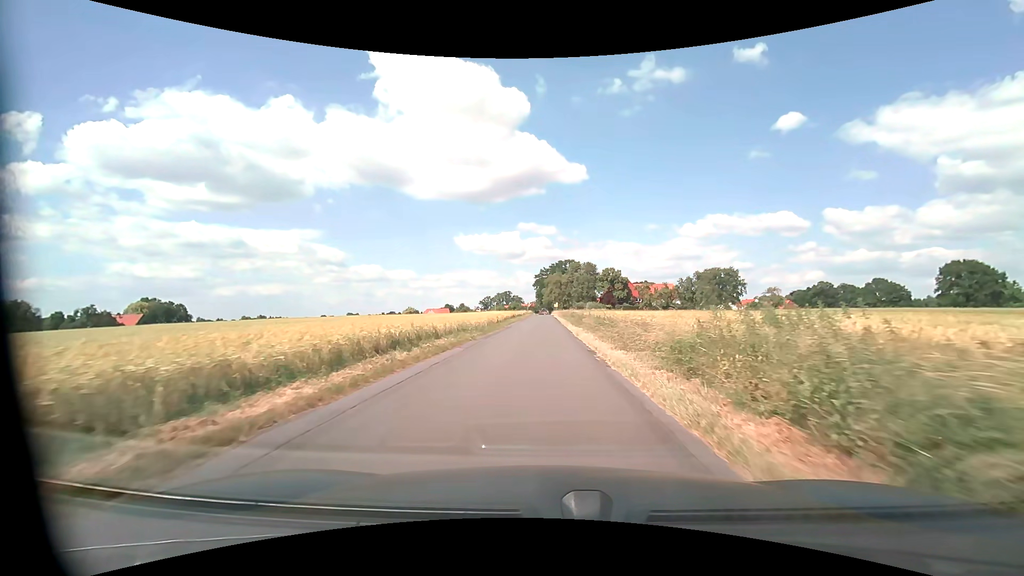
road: unclassified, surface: asphalt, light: Day
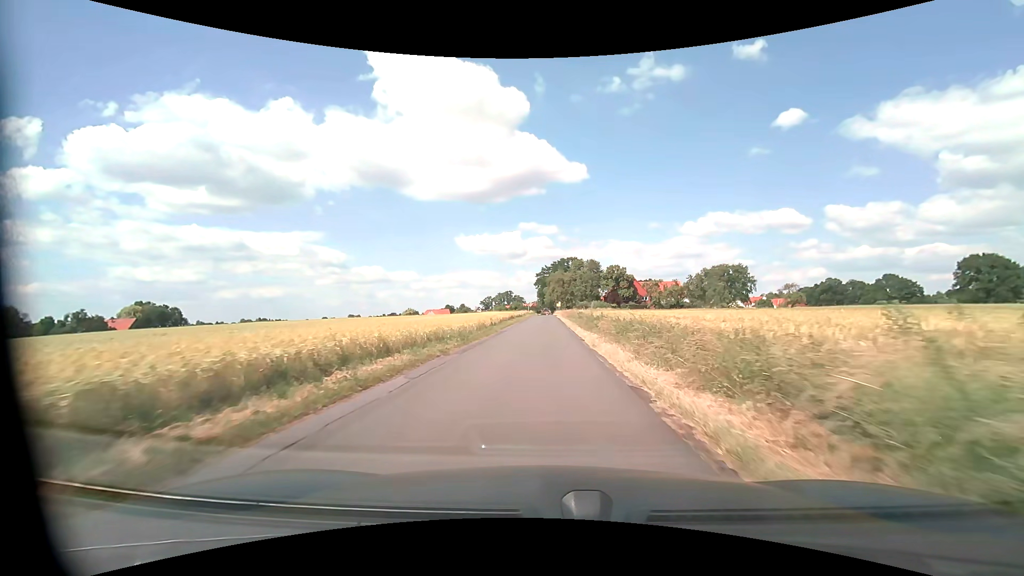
(0.0, +7.5) m; 0°
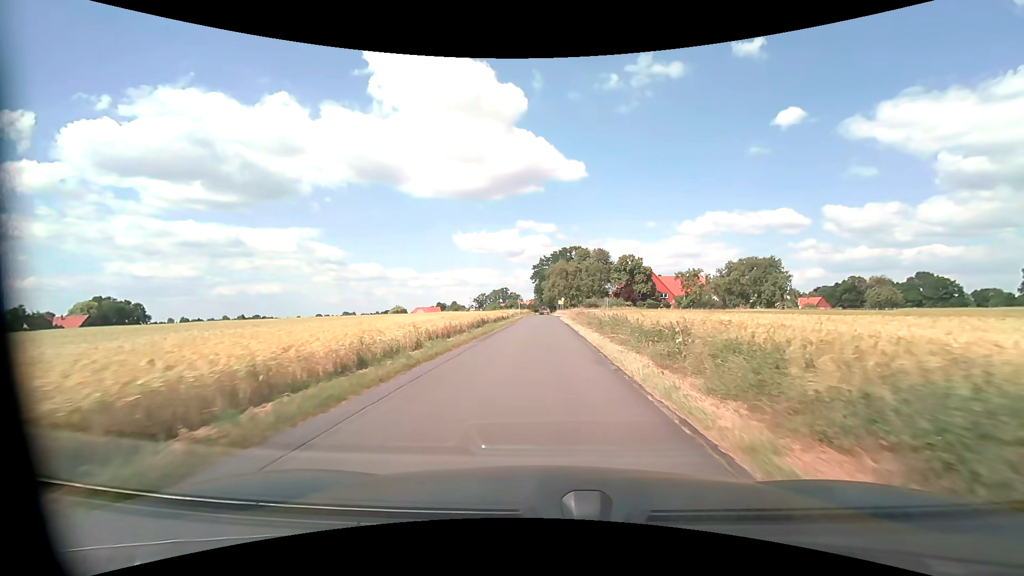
(0.0, +30.0) m; 0°
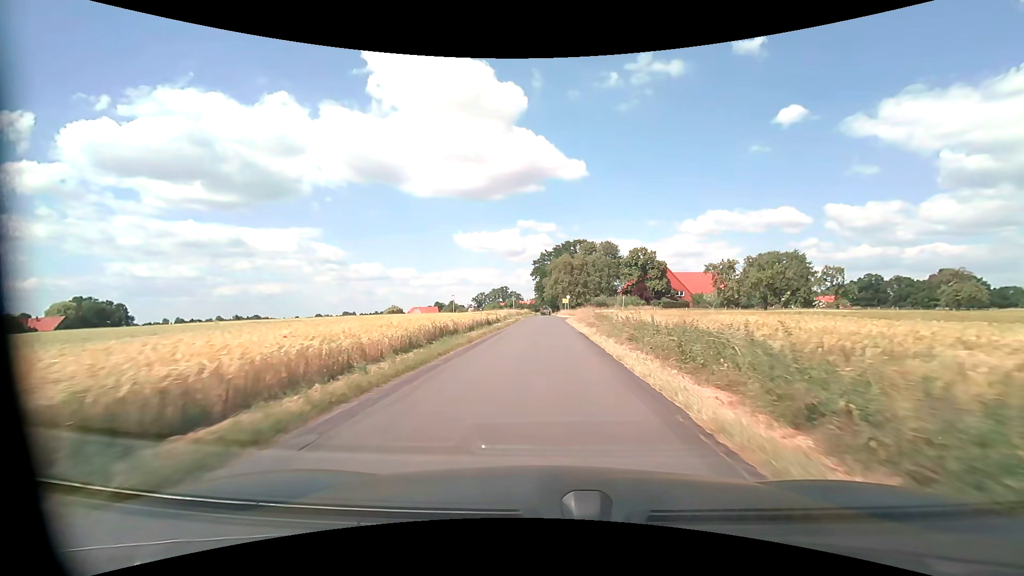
(0.0, +14.9) m; 0°
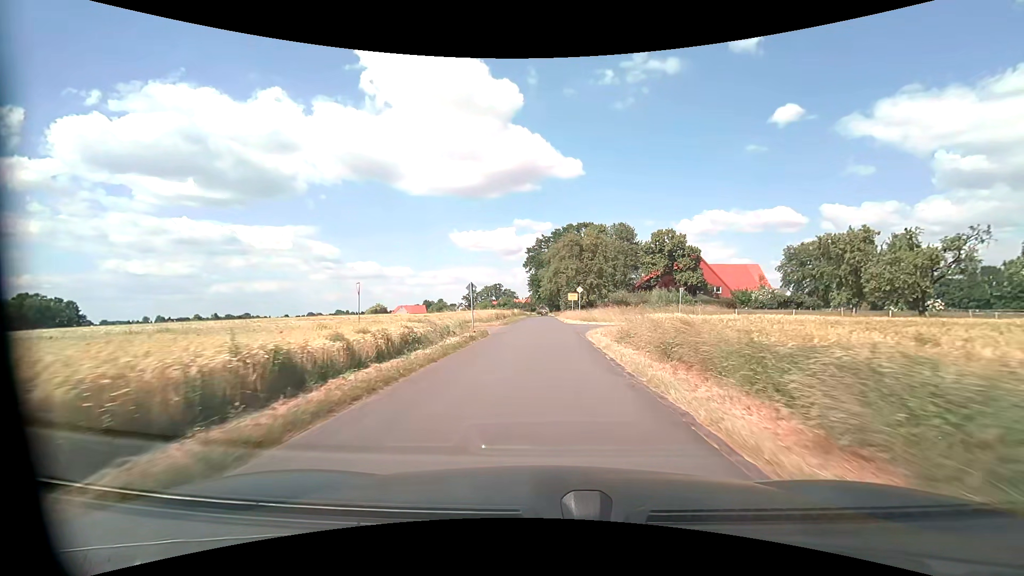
(+0.1, +28.9) m; 0°
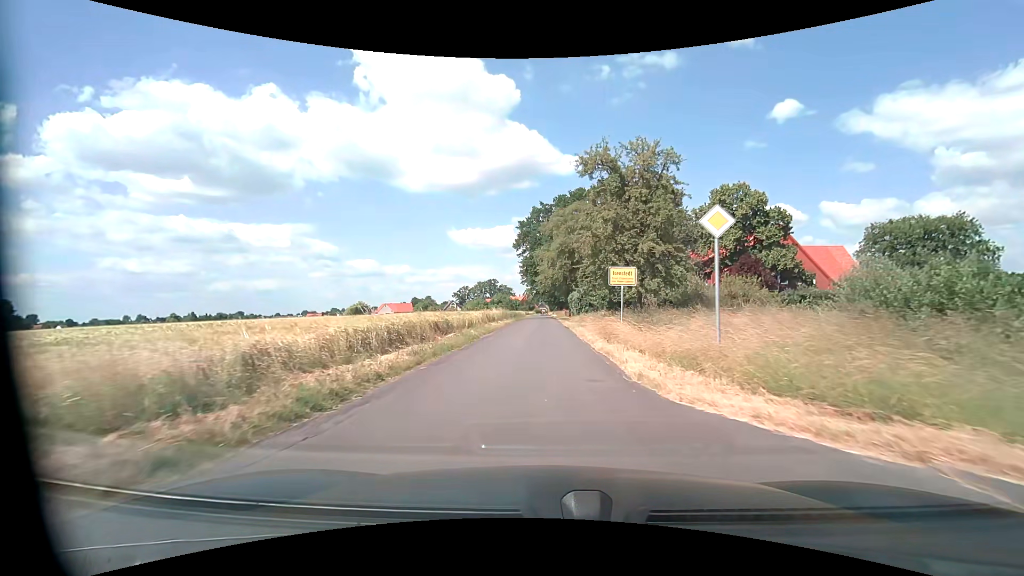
(+0.1, +34.1) m; 0°
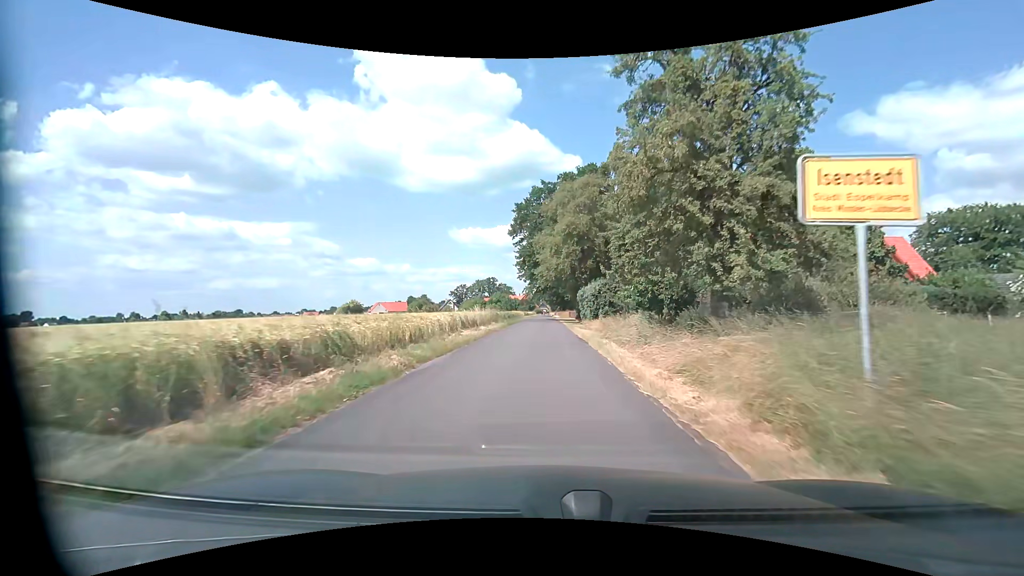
(0.0, +13.8) m; 0°
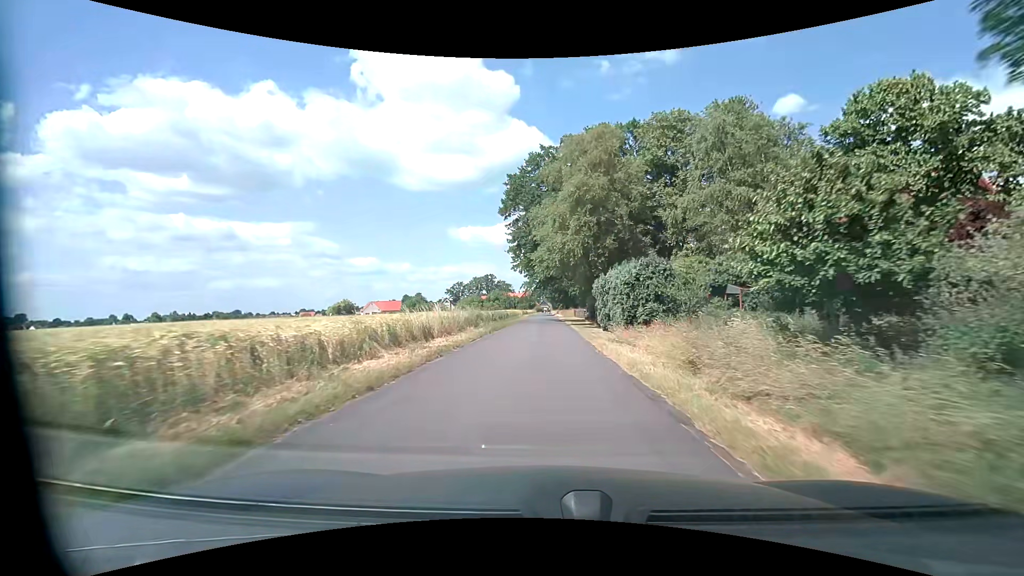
(0.0, +13.7) m; 0°
(0, +10) (0, +20) (0, +30) (0, +40) (0, +50) (0, +60) (0, +70) (0, +80) (0, +90) (0, +100) m
